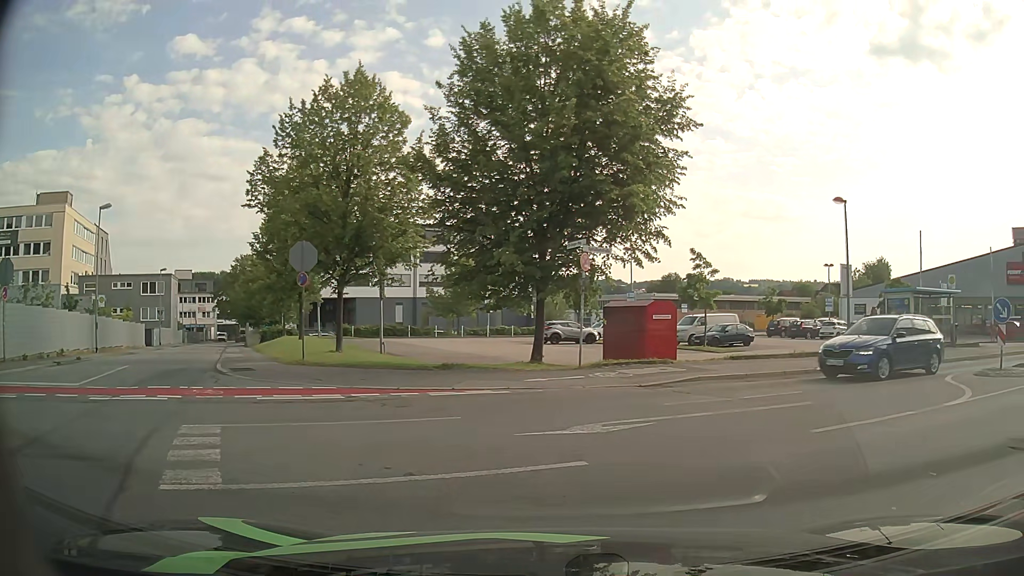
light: Day
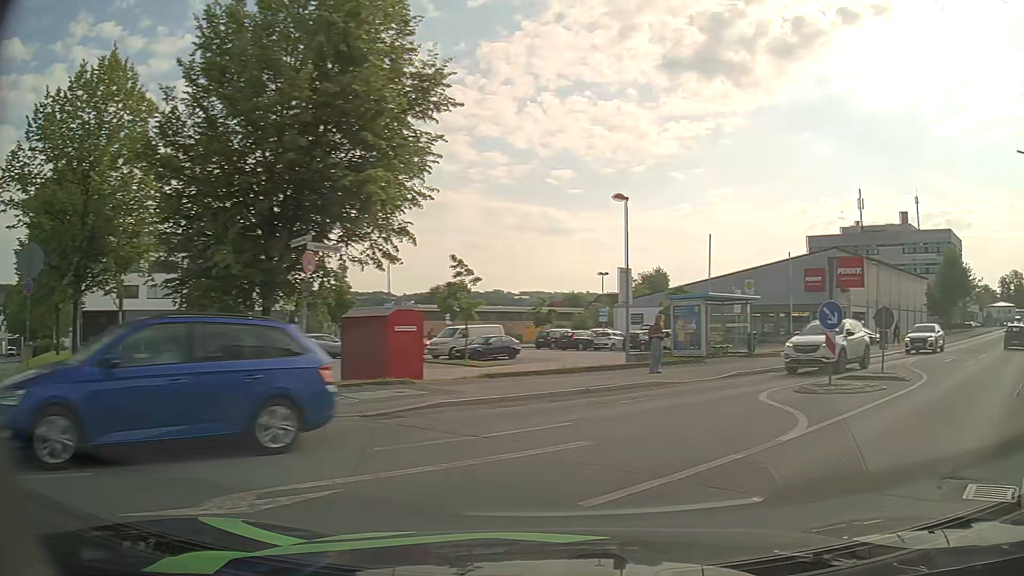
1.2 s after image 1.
(+0.5, +3.1) m; +20°
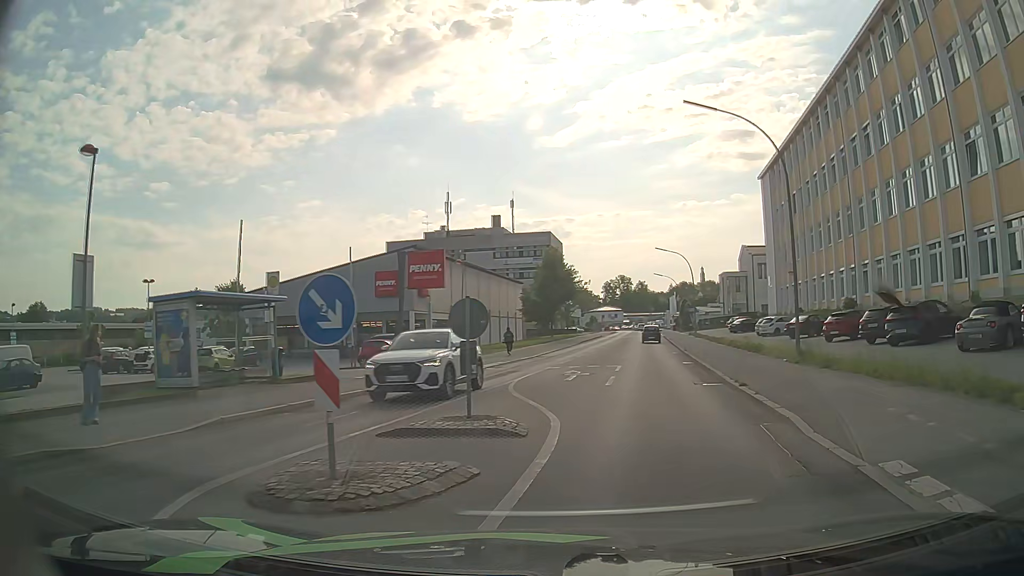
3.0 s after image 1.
(+3.1, +8.0) m; +36°
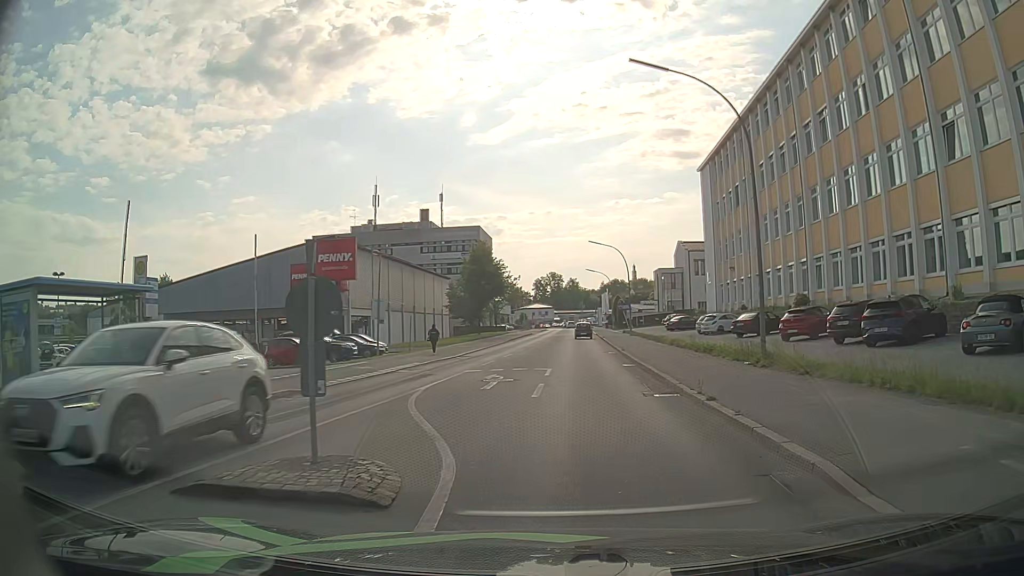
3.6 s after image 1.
(+0.2, +3.7) m; +6°
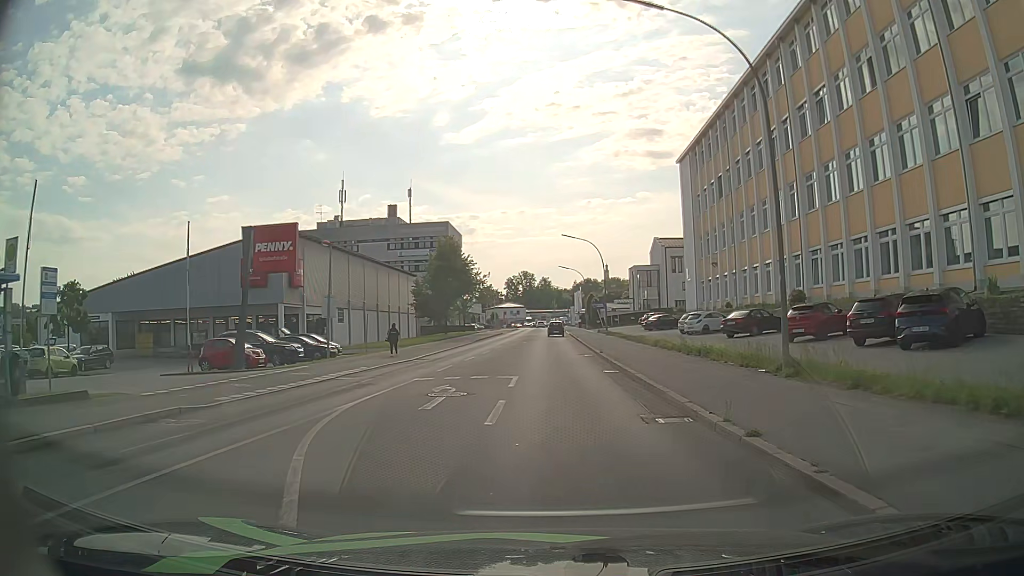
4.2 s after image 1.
(+0.1, +4.2) m; +3°
